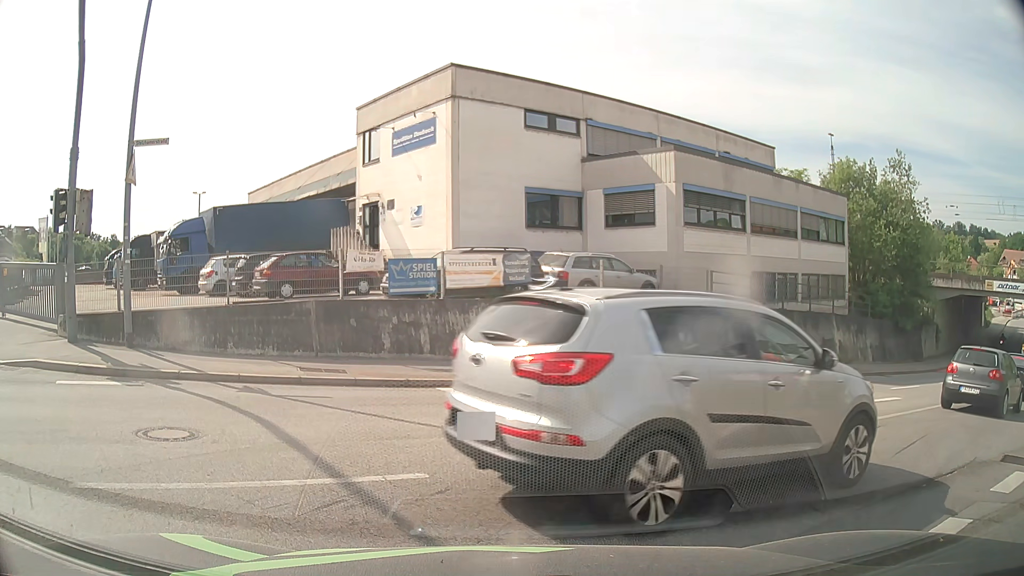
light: Day
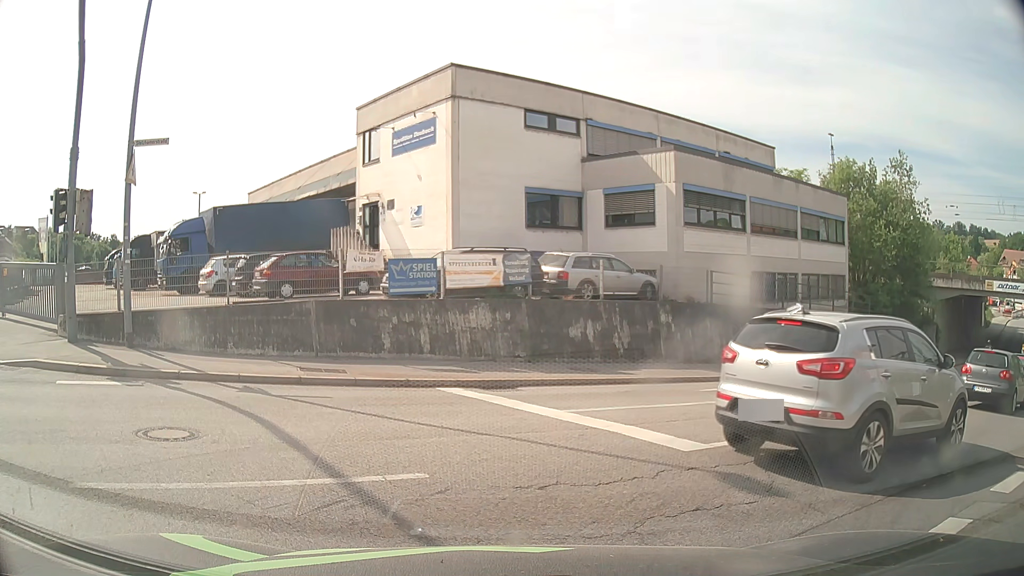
(0.0, 0.0) m; 0°
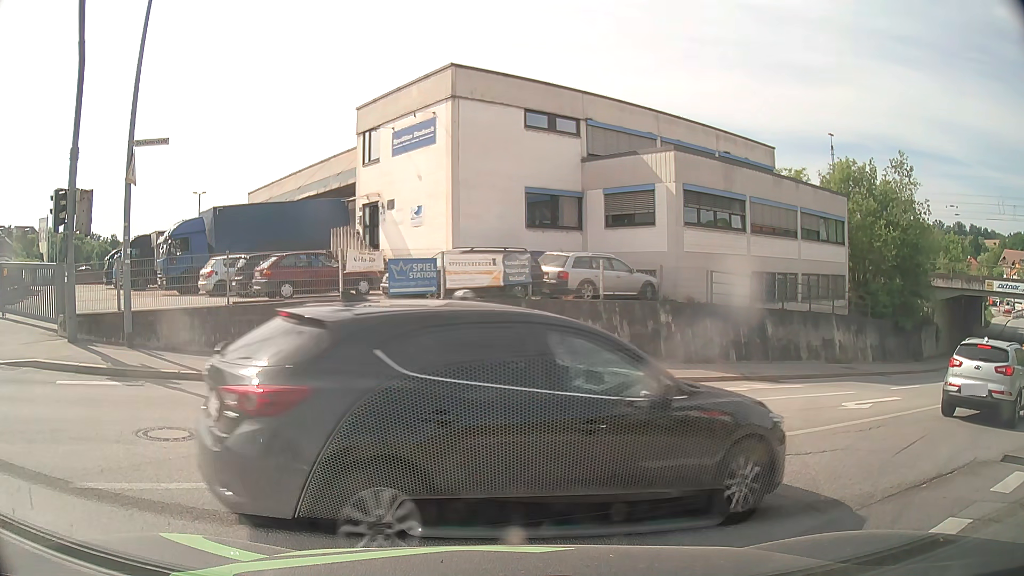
(0.0, 0.0) m; 0°
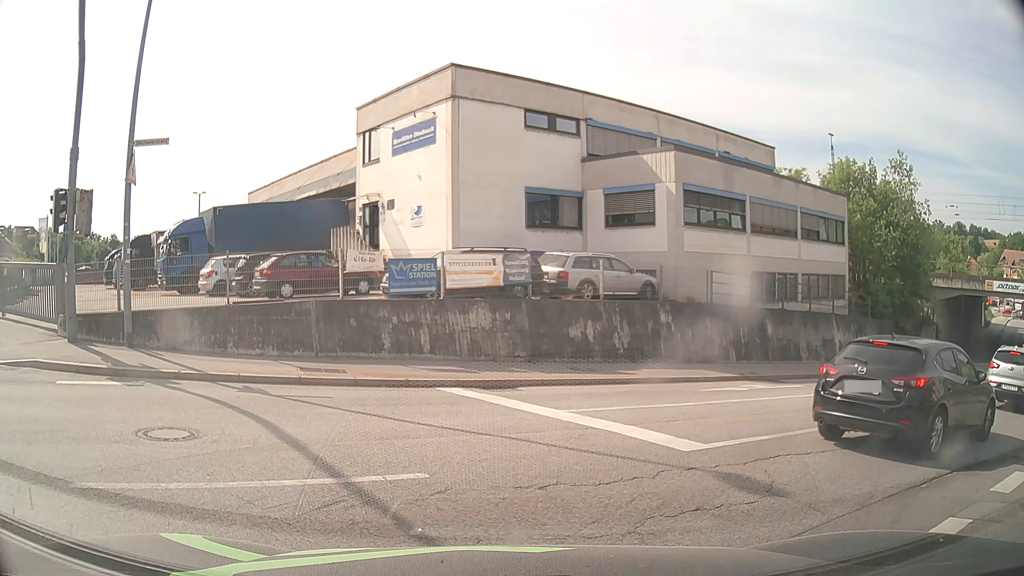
(0.0, 0.0) m; 0°
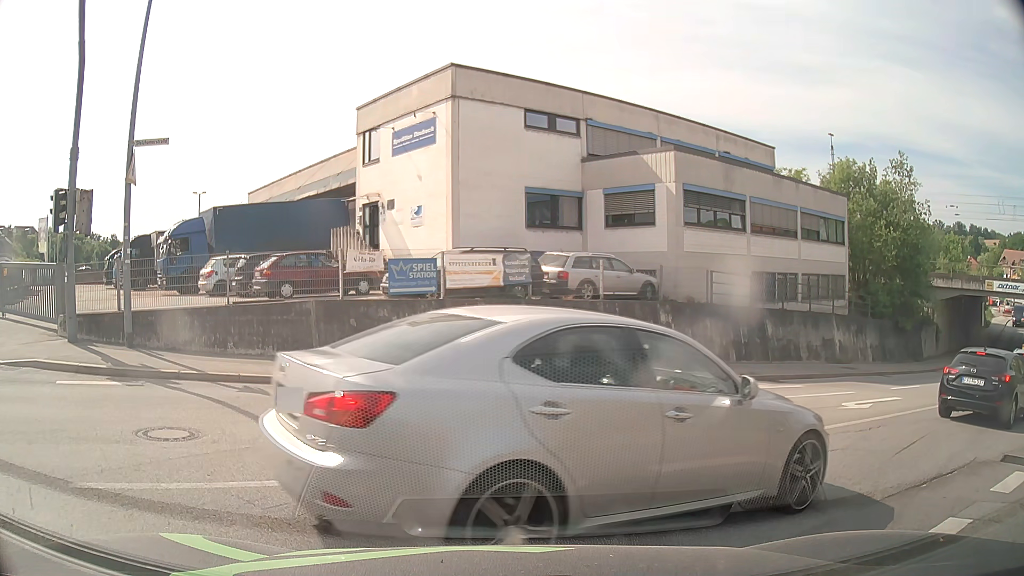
(0.0, 0.0) m; 0°
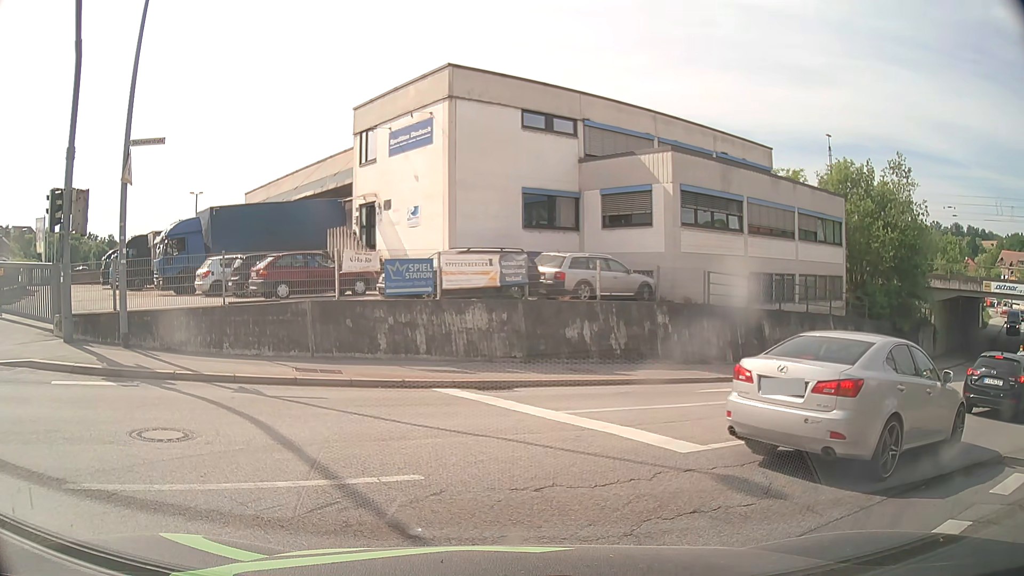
(0.0, 0.0) m; 0°
